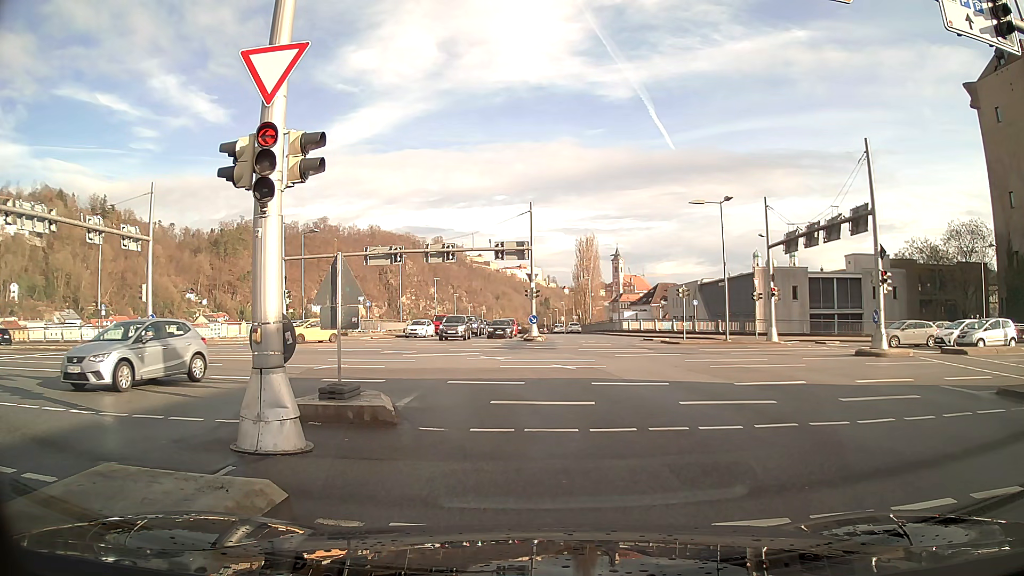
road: primary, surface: asphalt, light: Day
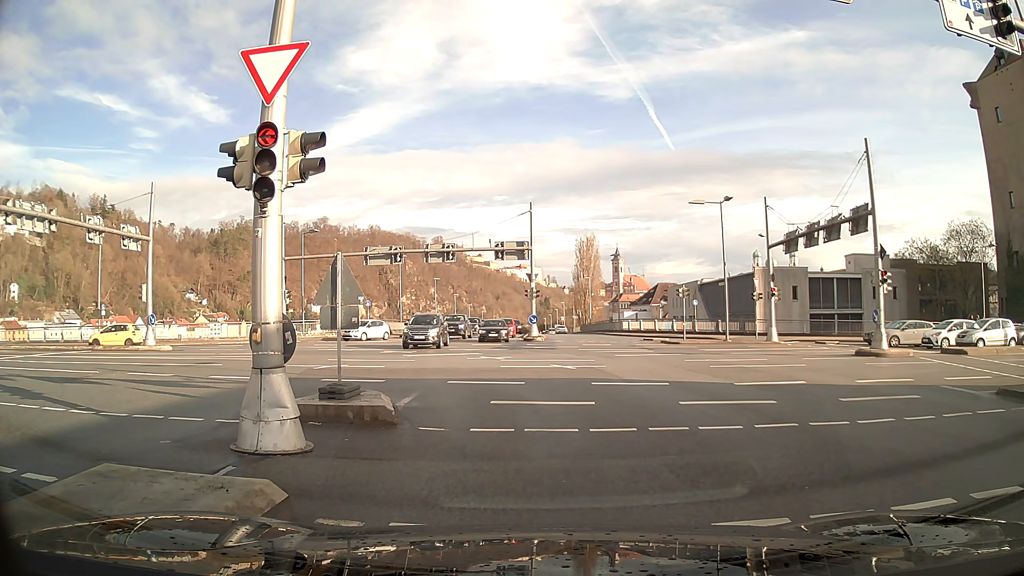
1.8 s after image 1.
(0.0, 0.0) m; 0°
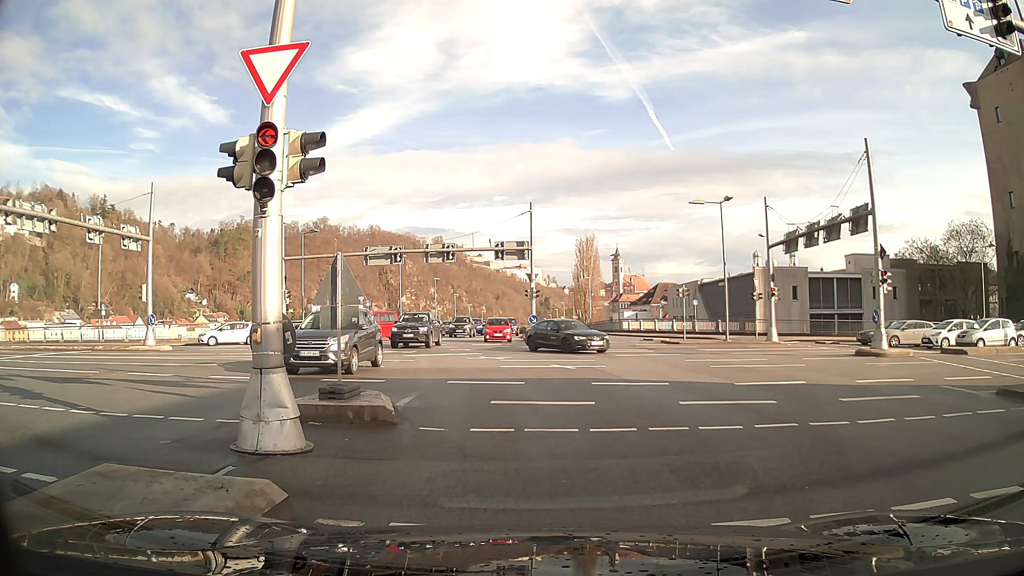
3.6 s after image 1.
(0.0, 0.0) m; 0°
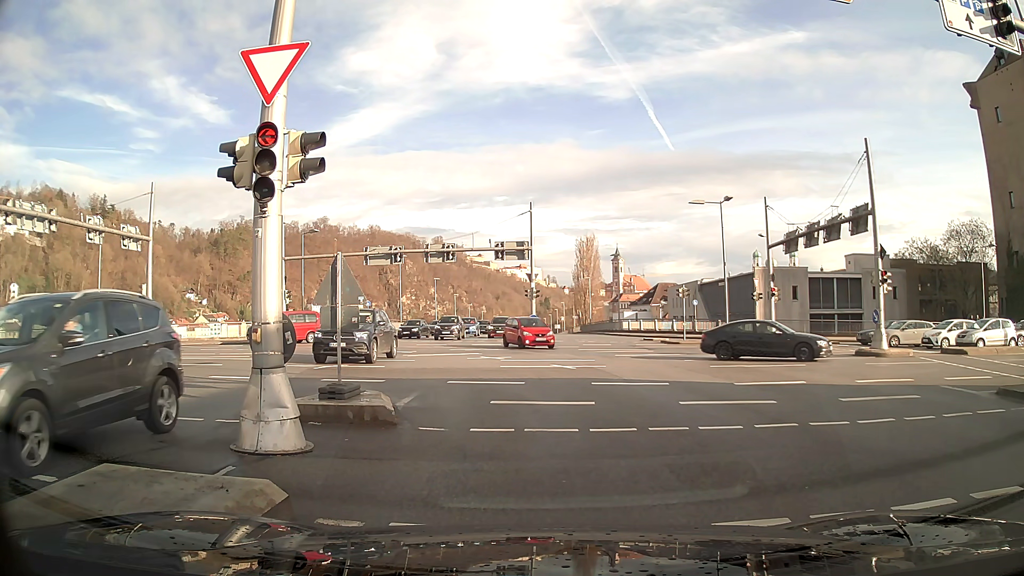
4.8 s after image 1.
(0.0, 0.0) m; 0°
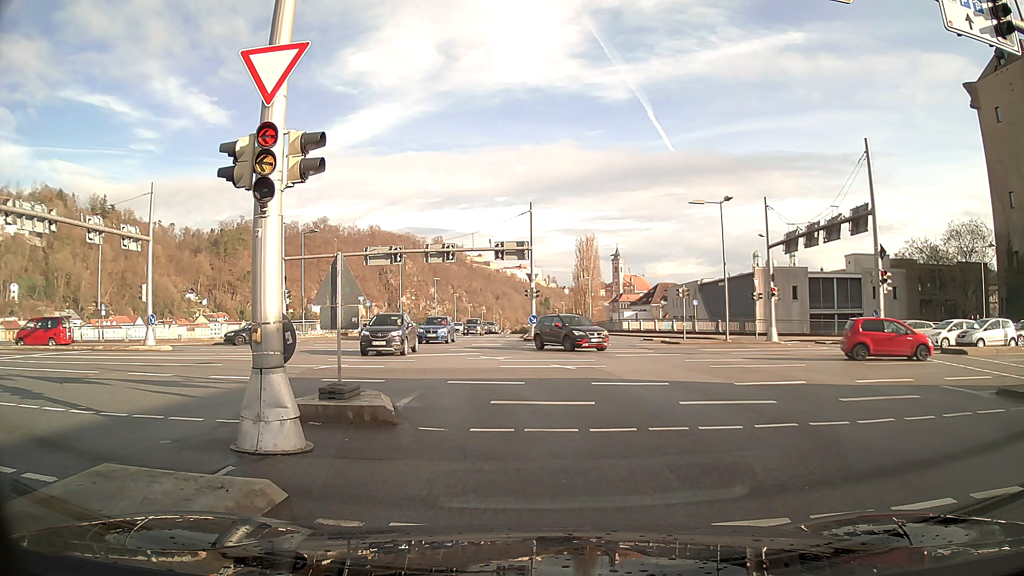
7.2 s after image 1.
(0.0, 0.0) m; 0°
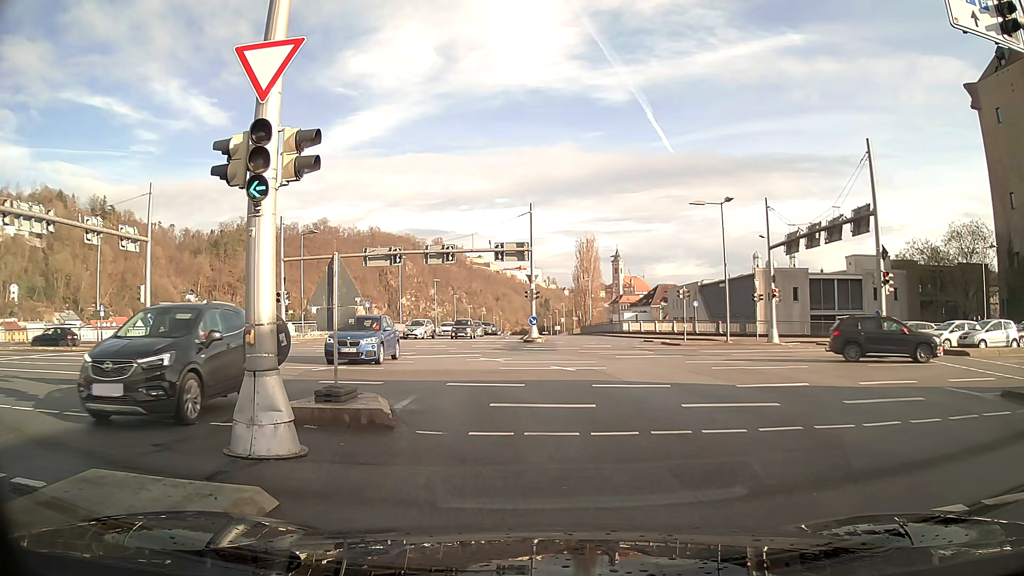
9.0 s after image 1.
(0.0, +0.1) m; 0°
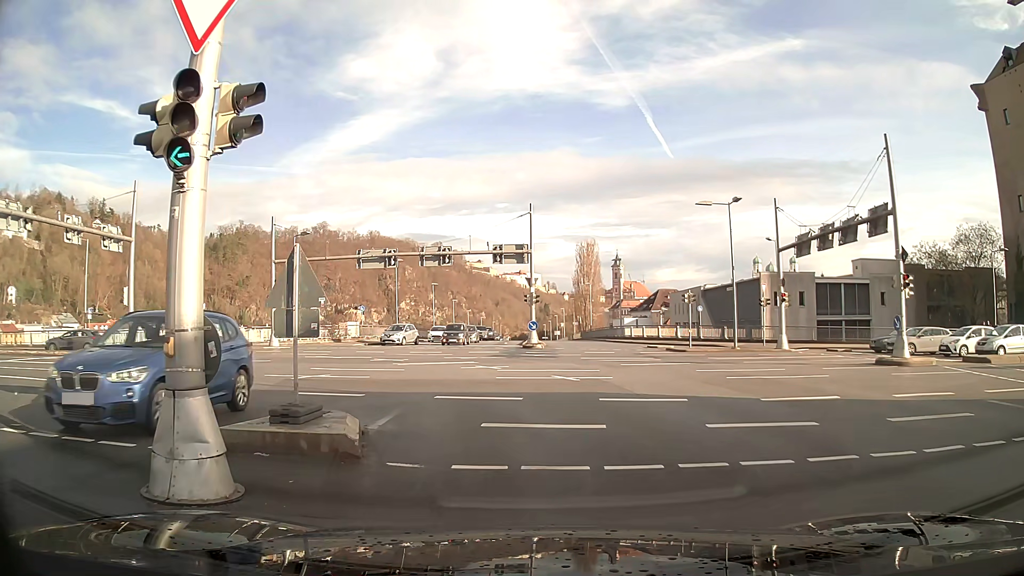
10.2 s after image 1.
(0.0, +1.8) m; -1°
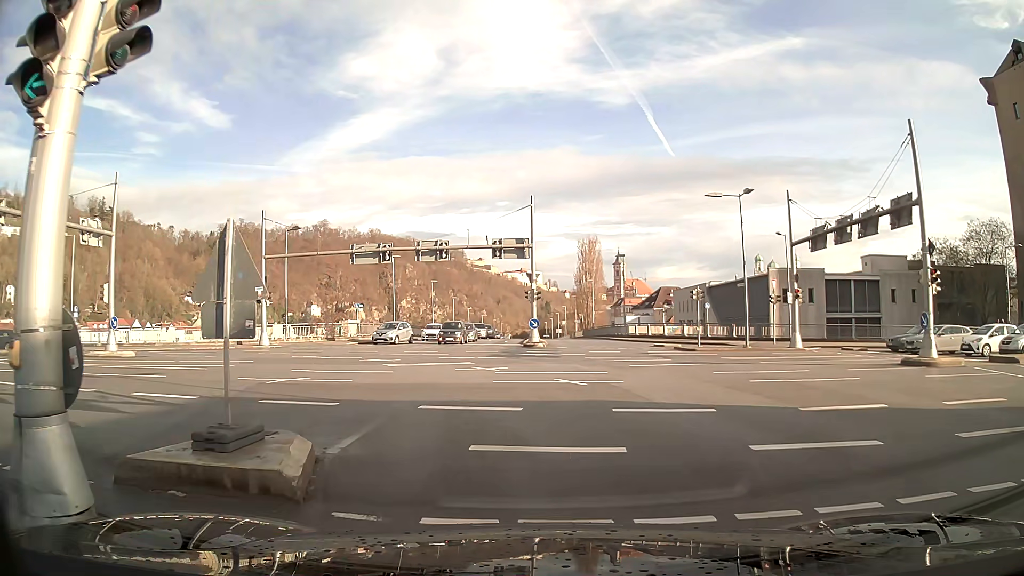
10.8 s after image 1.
(0.0, +2.0) m; 0°
(-1, +10) (-4, +19) (-11, +26) (-21, +29) (-31, +29) (-41, +29) (-51, +29) (-61, +29) (-71, +29) (-81, +30) m
